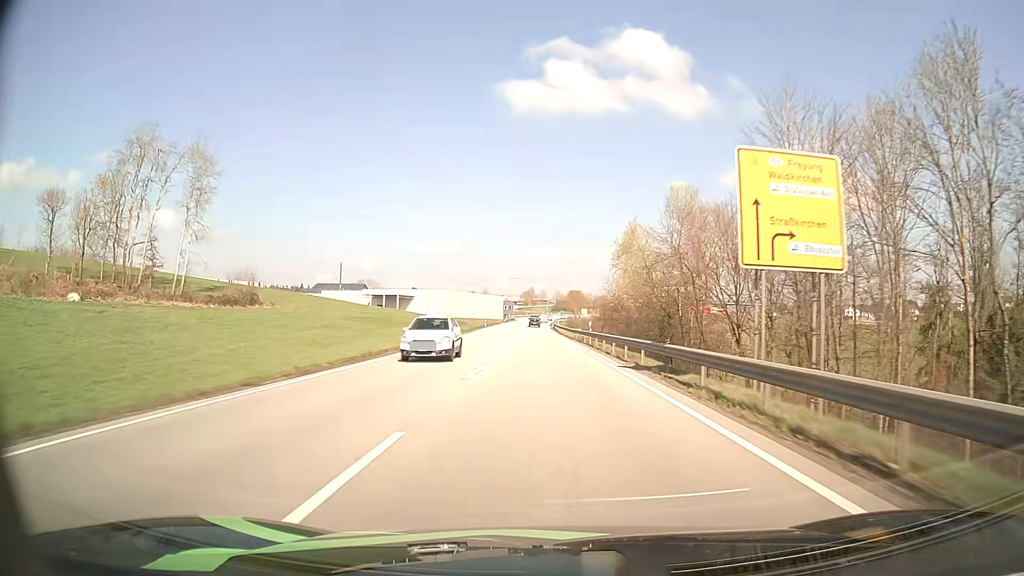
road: primary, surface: asphalt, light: Day
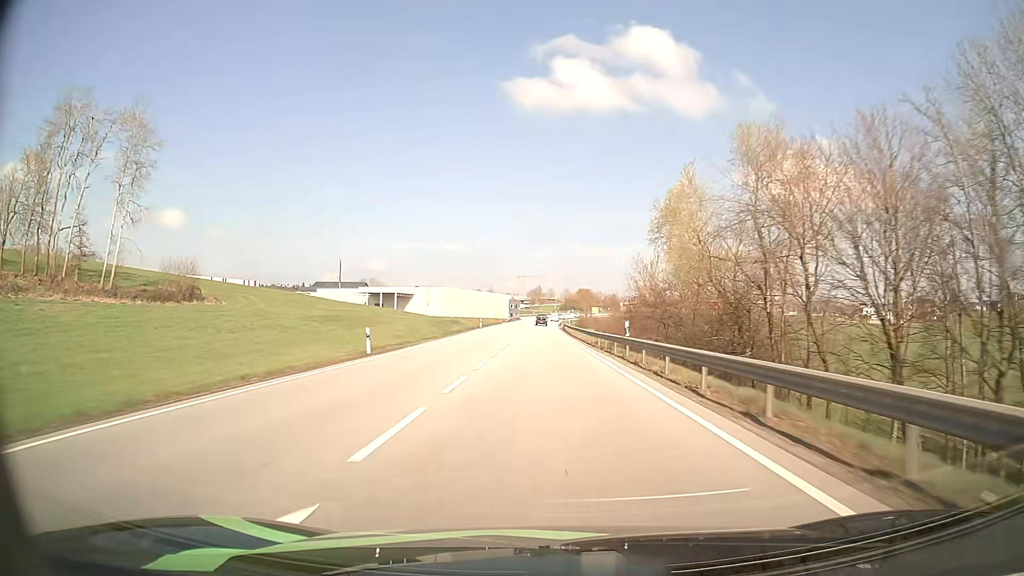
(-0.1, +16.2) m; -1°
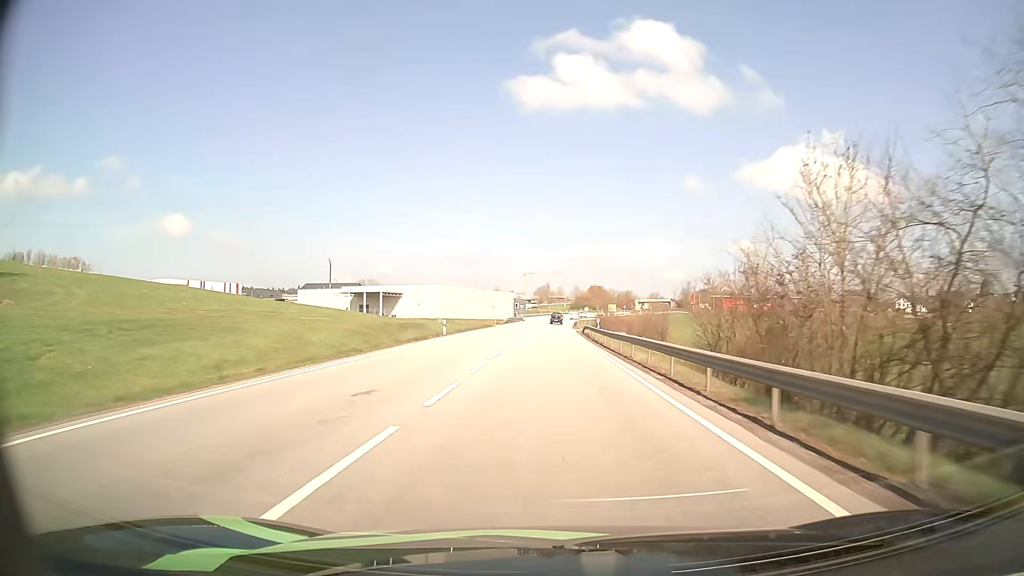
(-0.3, +32.3) m; -1°
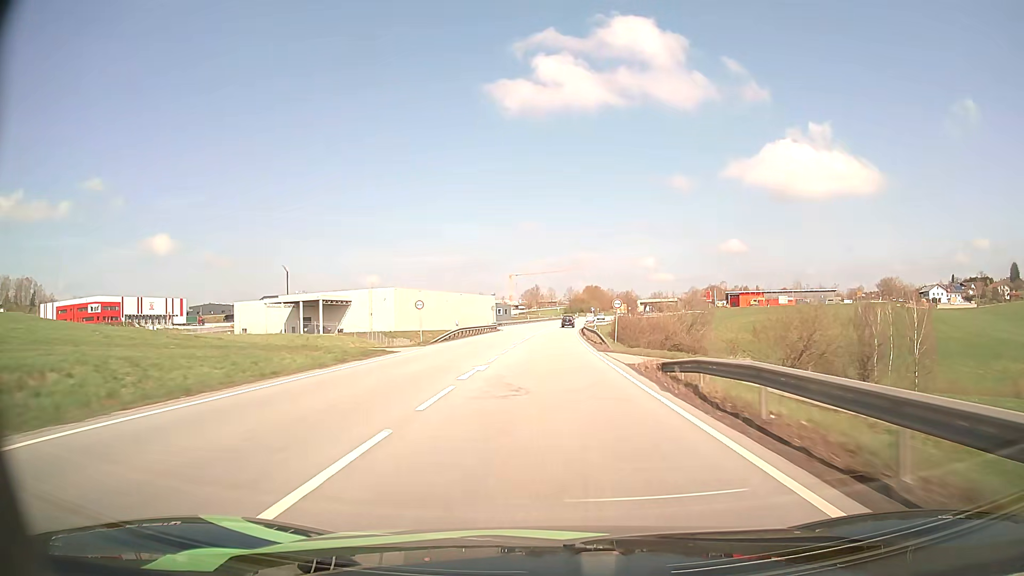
(+0.1, +48.2) m; +1°
(0, +10) (0, +20) (0, +30) (0, +40) (+1, +50) (+1, +60) (+1, +70) (+2, +80) (+2, +90) (+3, +100) m
